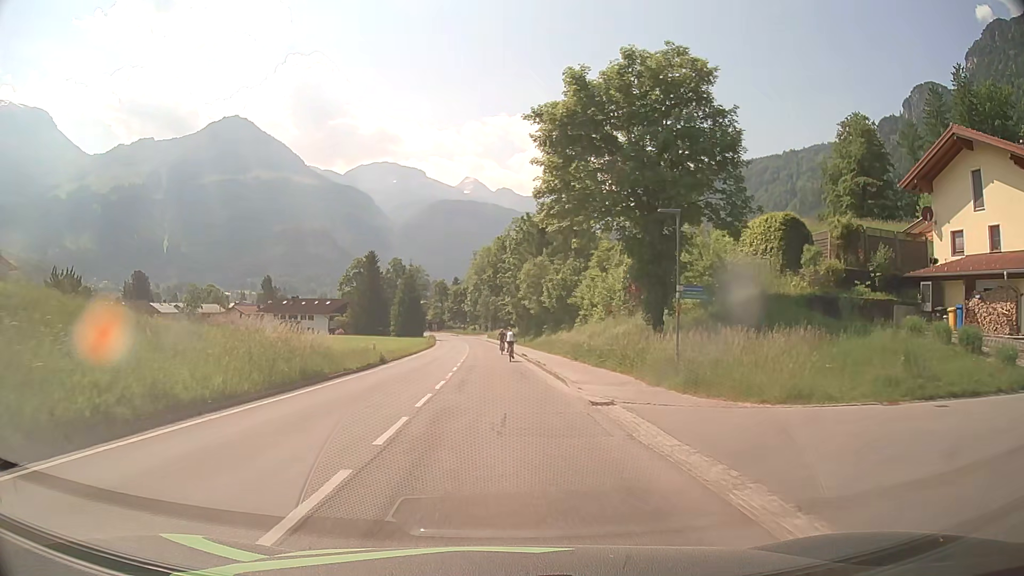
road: tertiary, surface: asphalt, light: Day
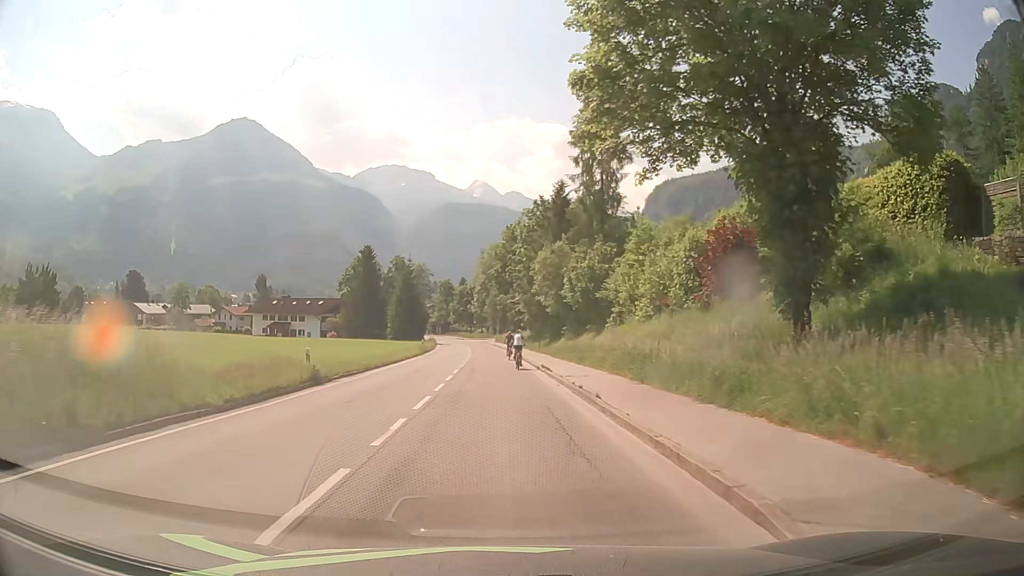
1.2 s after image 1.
(-0.1, +13.2) m; -1°
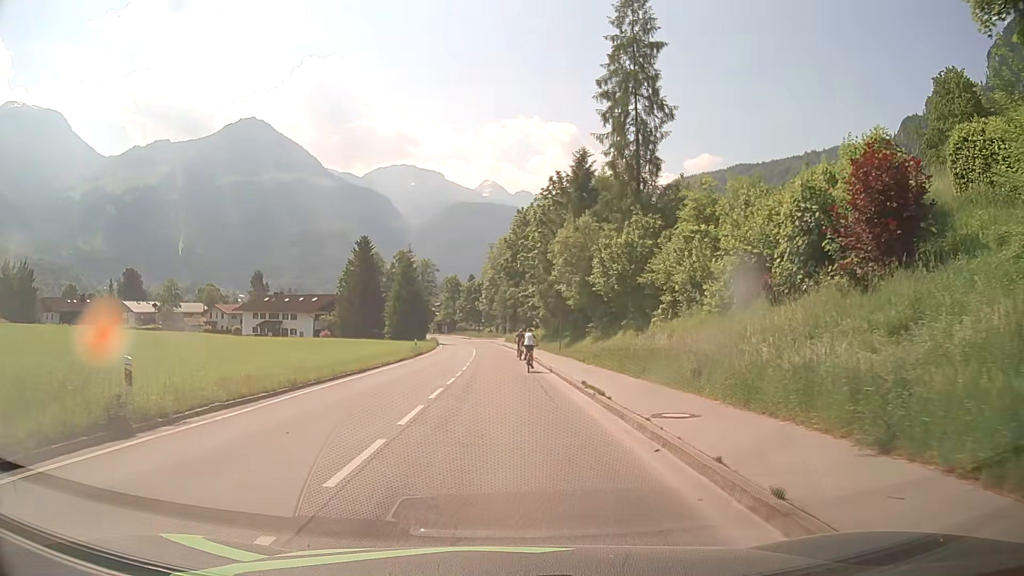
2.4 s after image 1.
(0.0, +11.4) m; 0°
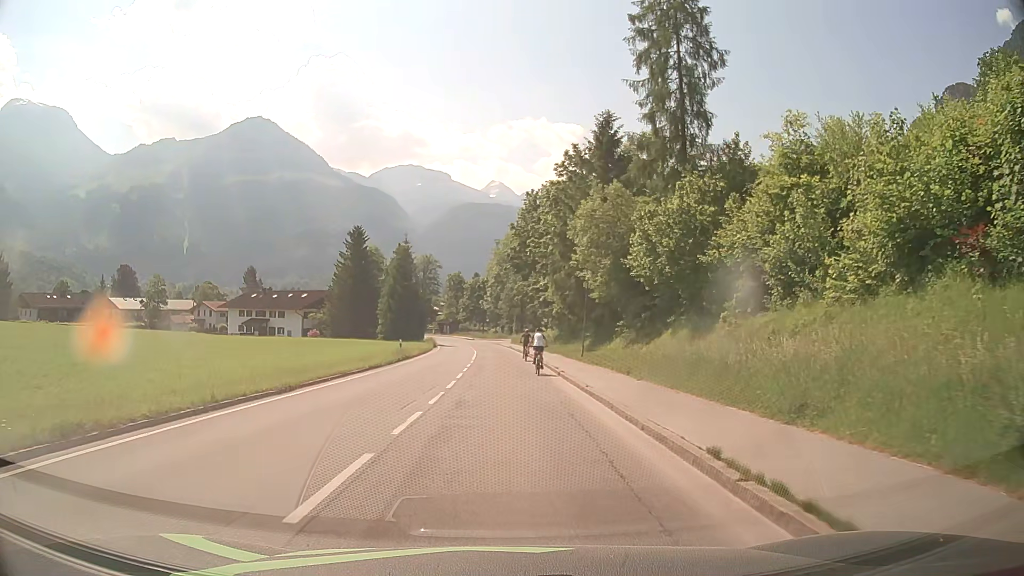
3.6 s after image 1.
(0.0, +10.3) m; 0°
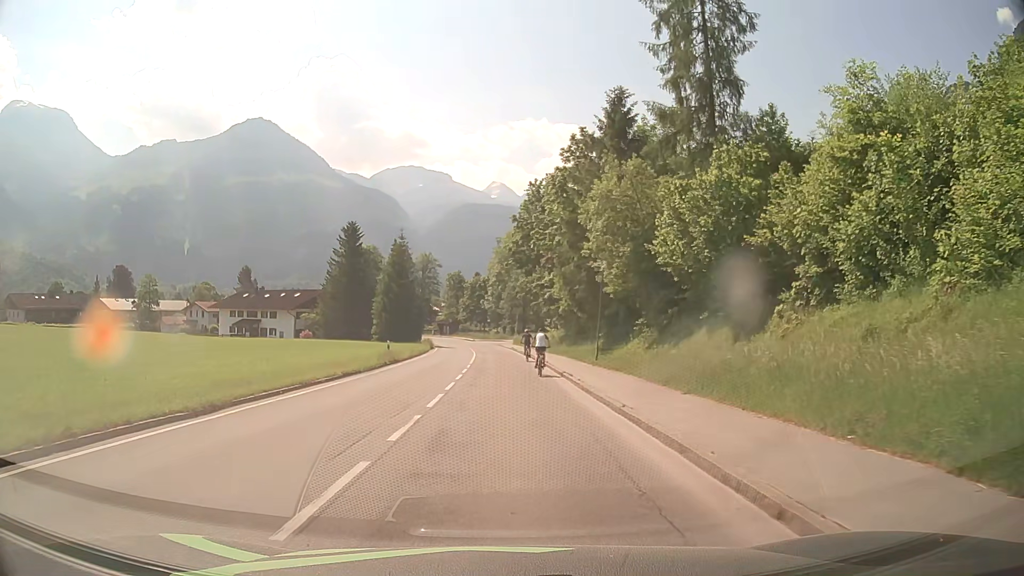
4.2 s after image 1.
(0.0, +5.0) m; 0°
(0, +10) (0, +20) (0, +30) (0, +40) (-1, +50) (-1, +60) (-2, +70) (-2, +80) (-3, +90) (-4, +100) m
